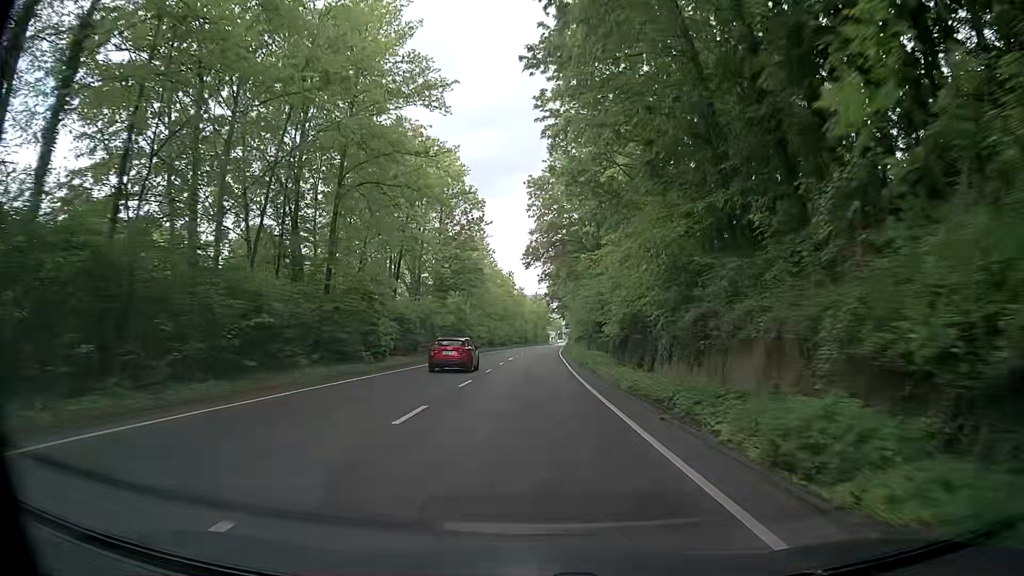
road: secondary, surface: asphalt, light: Day
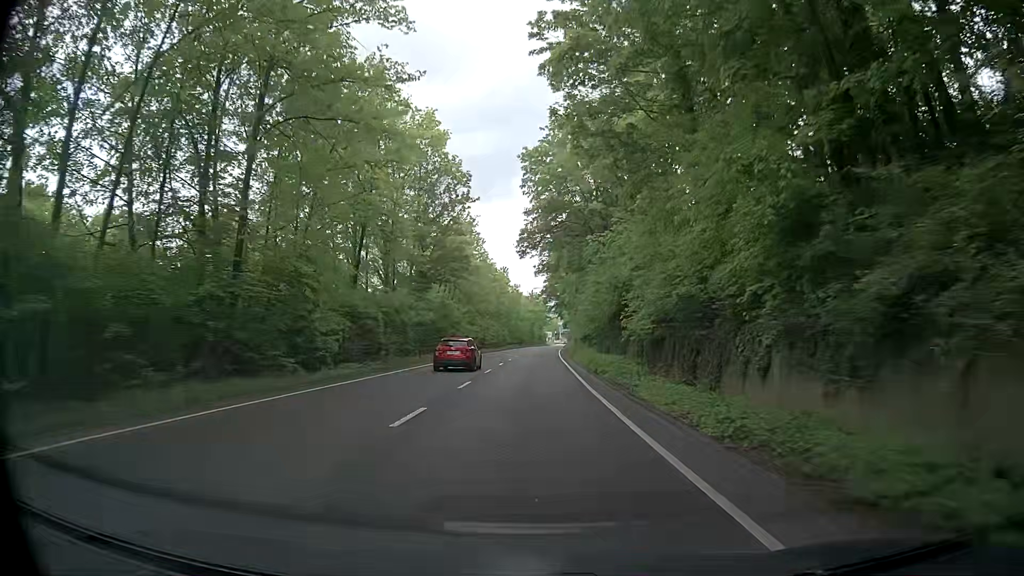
(0.0, +9.1) m; 0°
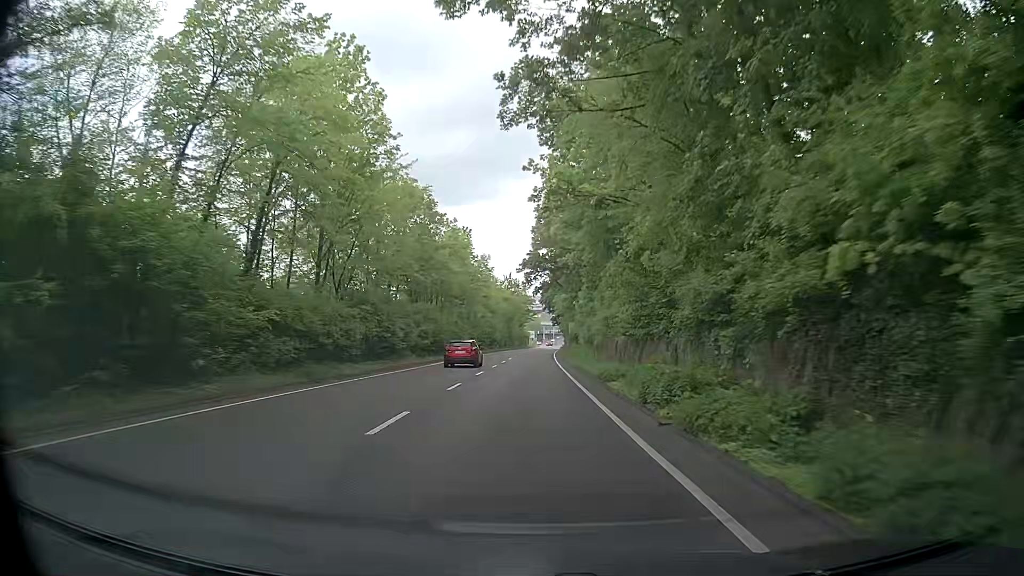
(+1.2, +46.0) m; +3°
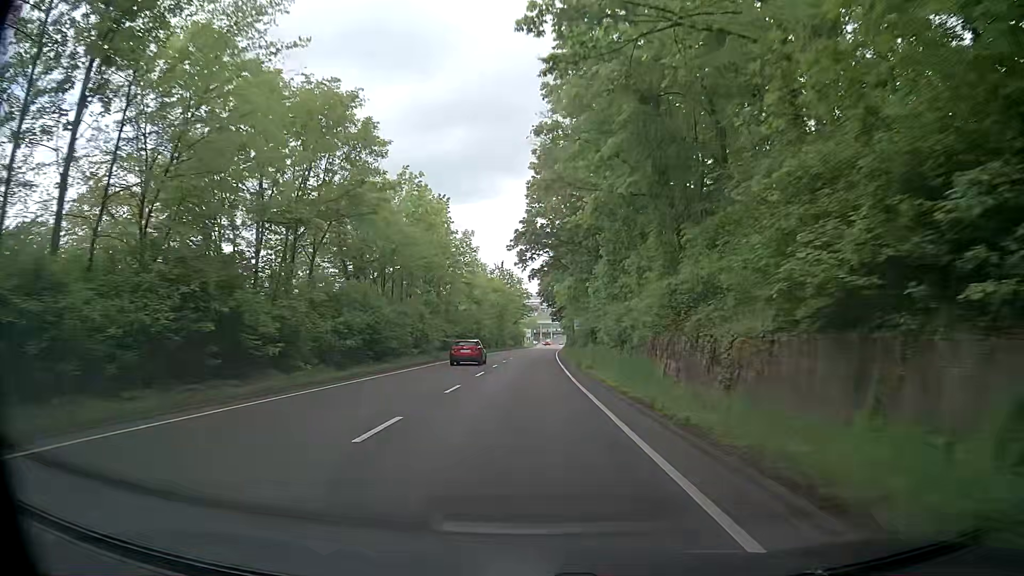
(0.0, +18.5) m; 0°
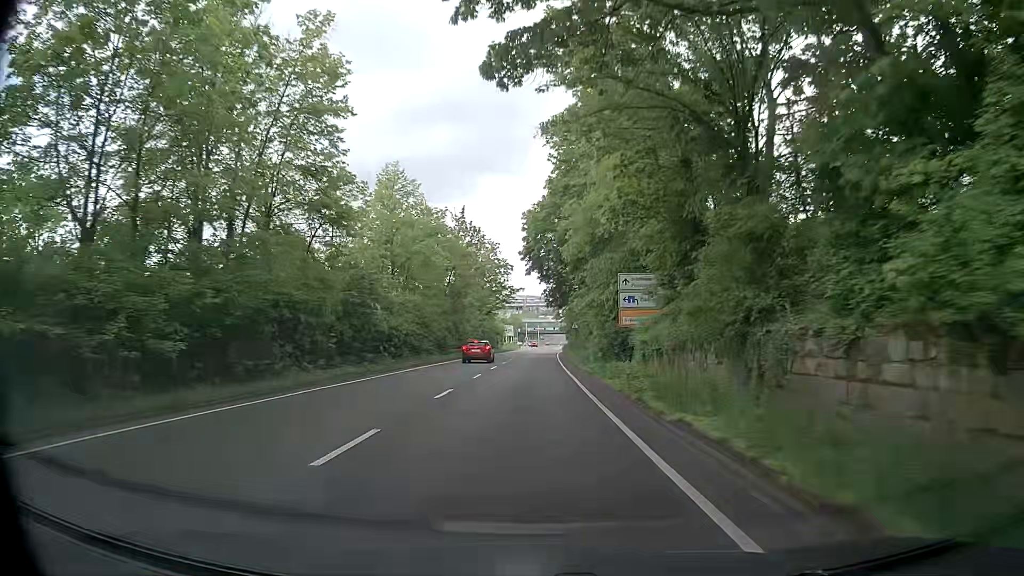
(+0.5, +46.7) m; +1°
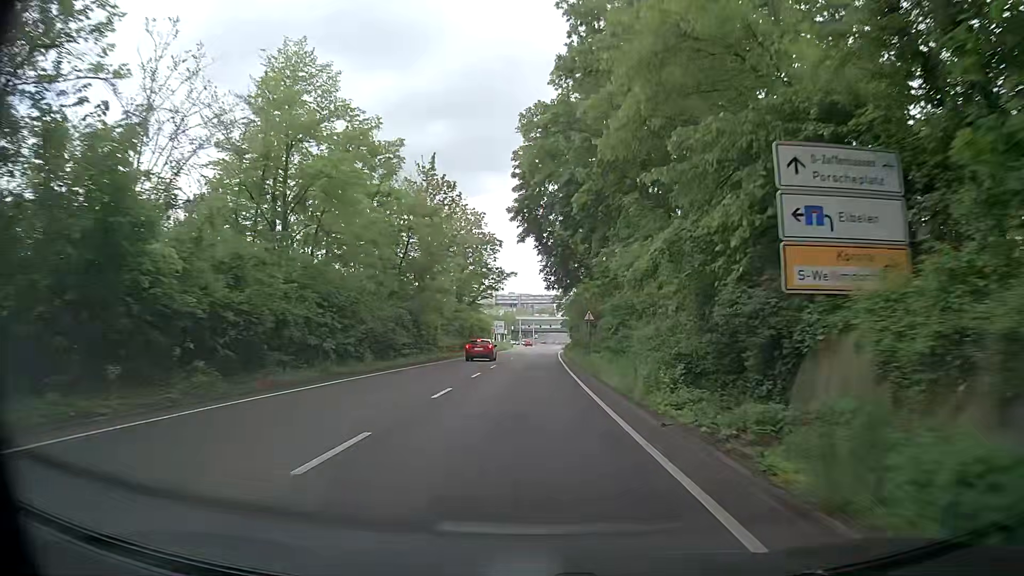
(+0.1, +18.7) m; +1°
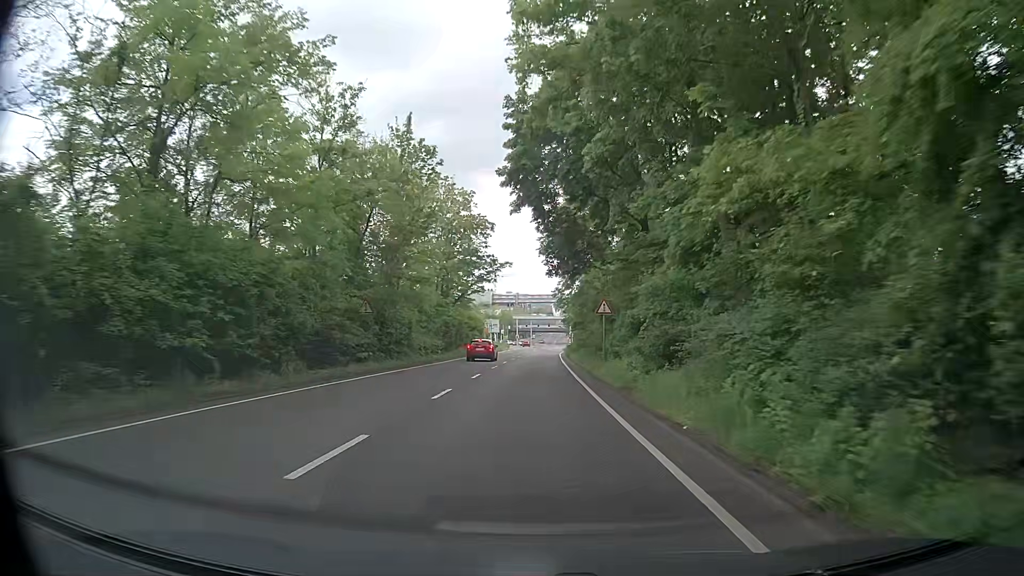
(0.0, +9.2) m; 0°
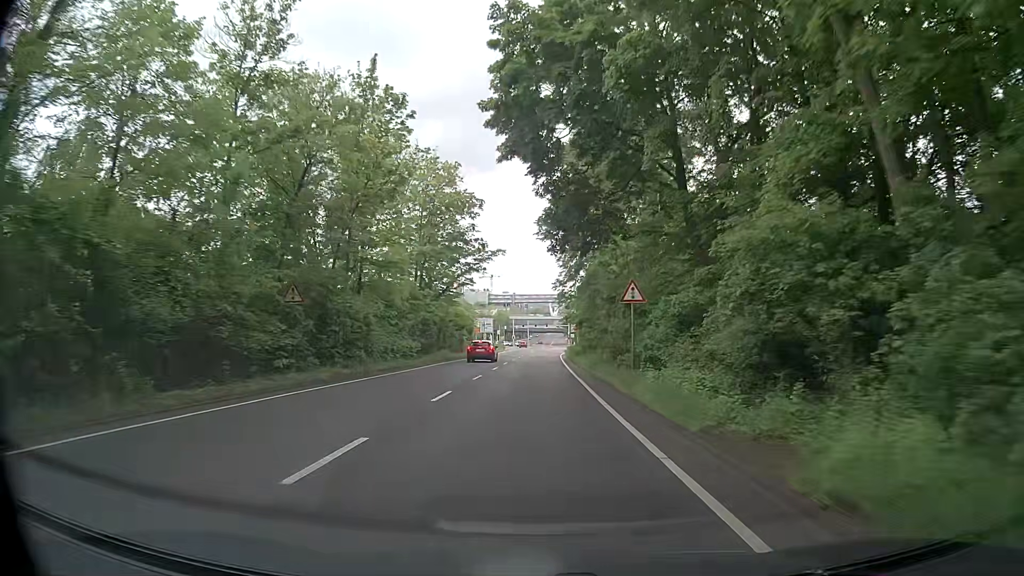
(+0.1, +9.1) m; +1°
